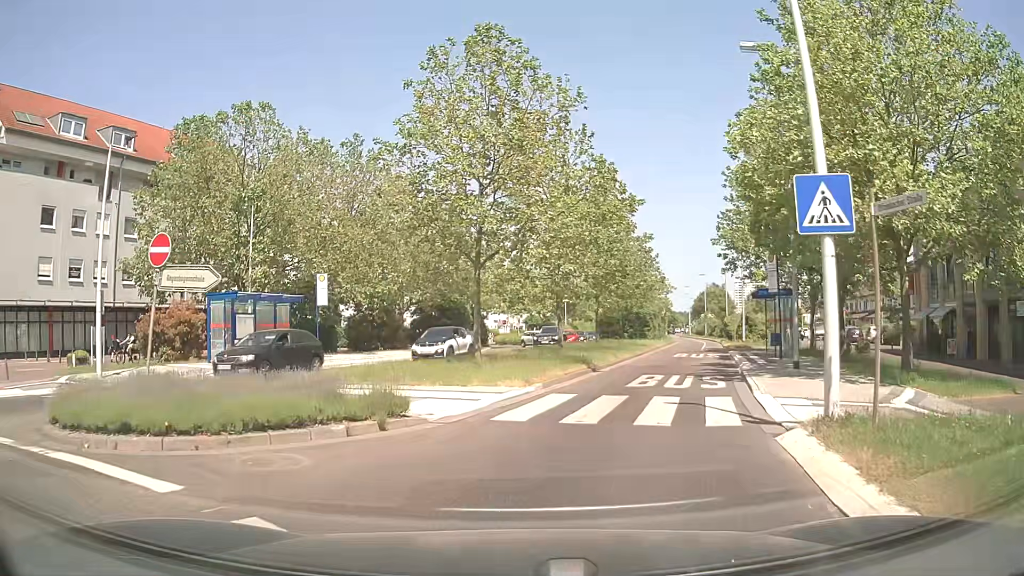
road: secondary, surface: asphalt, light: Day
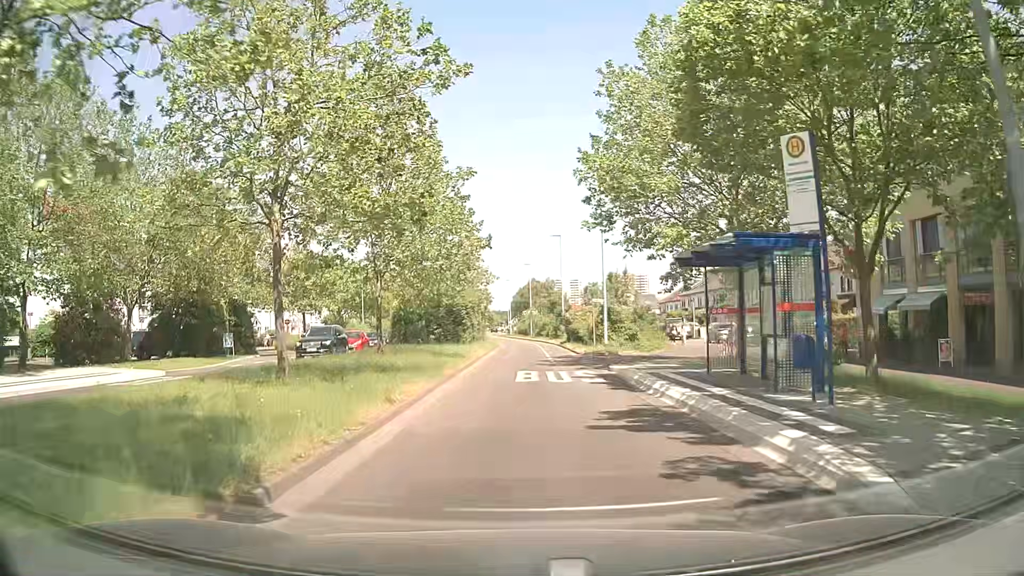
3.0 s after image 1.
(+2.5, +16.1) m; +16°
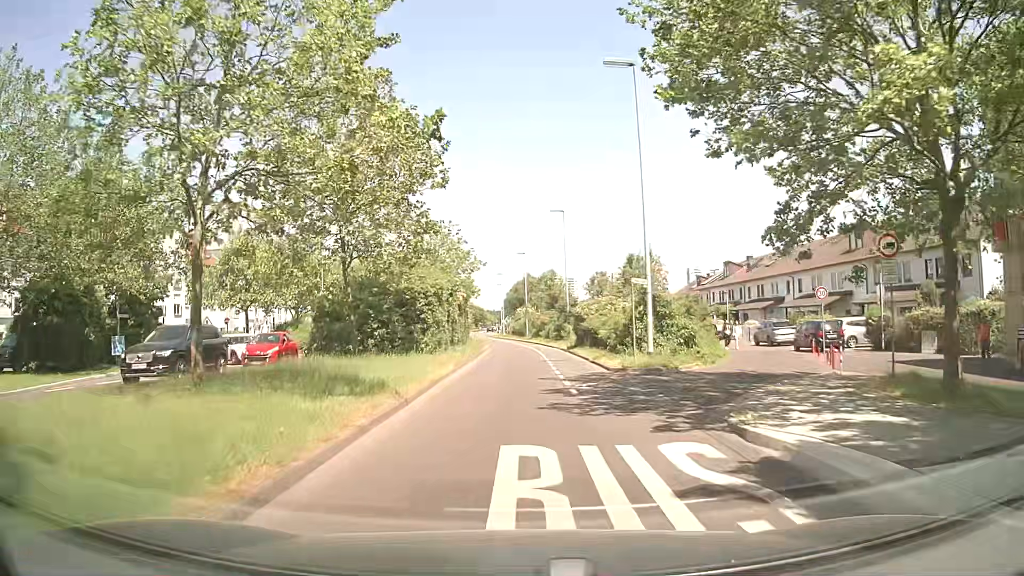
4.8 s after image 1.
(+0.1, +13.7) m; +1°
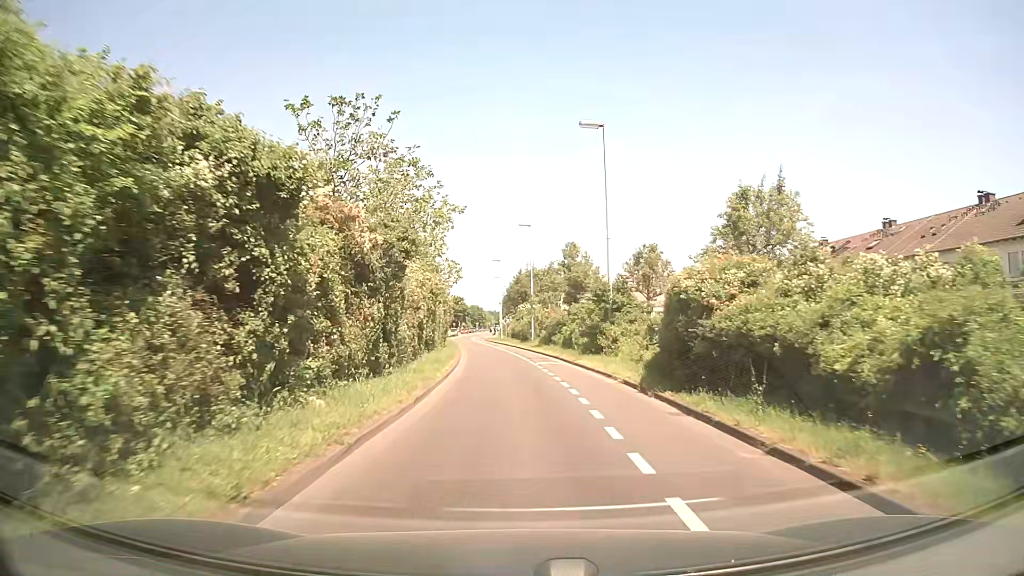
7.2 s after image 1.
(0.0, +23.2) m; 0°
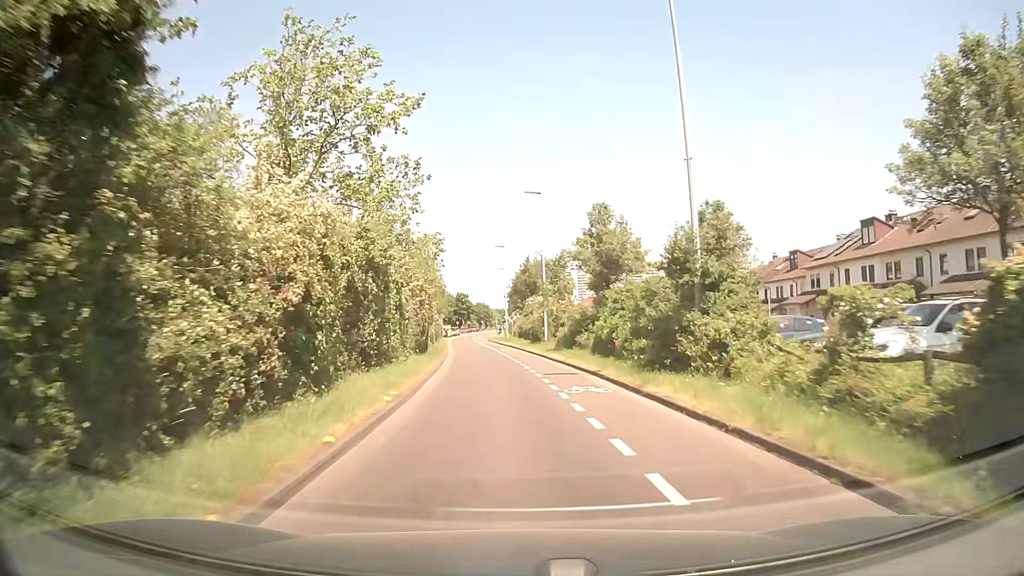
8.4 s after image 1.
(+0.1, +13.3) m; 0°
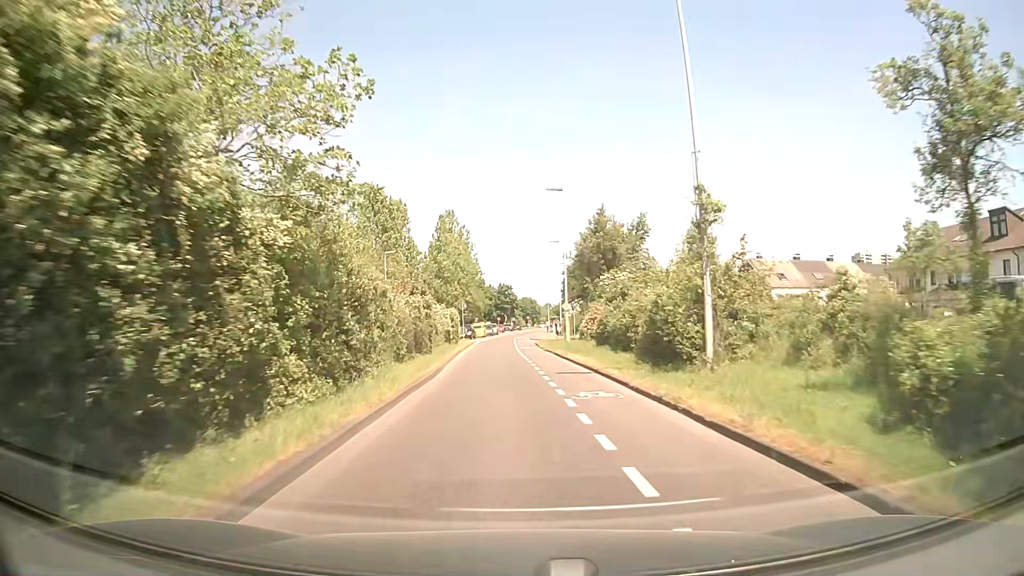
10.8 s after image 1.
(-1.3, +29.7) m; -4°
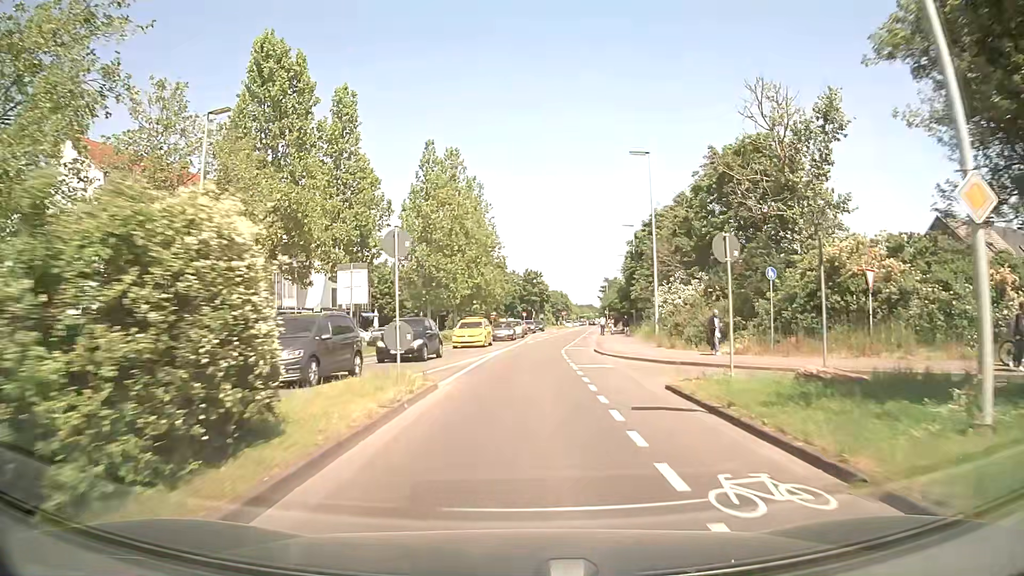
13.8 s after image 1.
(-1.1, +37.8) m; -2°
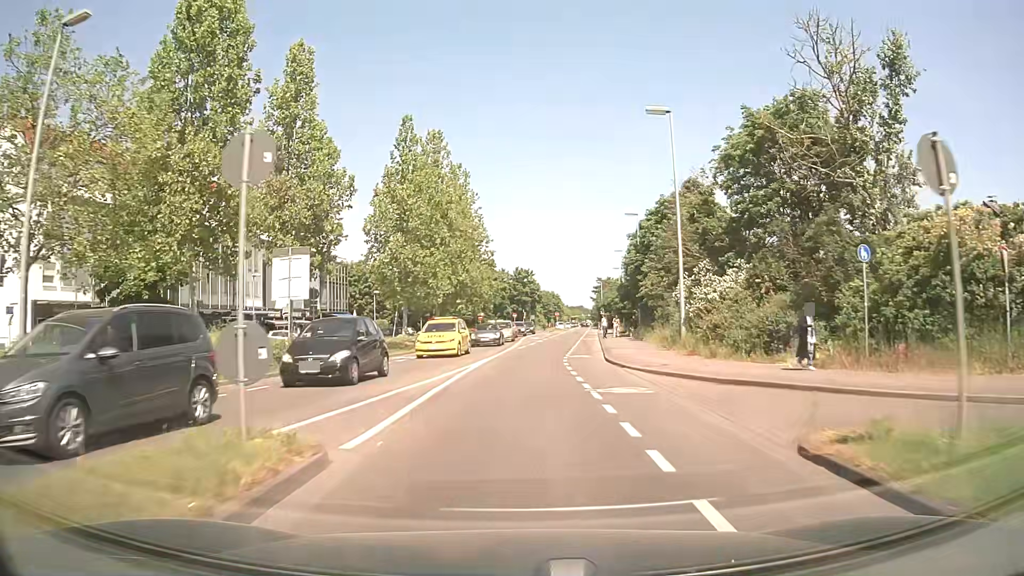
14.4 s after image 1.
(0.0, +7.5) m; 0°
(0, +10) (0, +20) (+1, +30) (+2, +40) (+3, +50) (+4, +60) (+5, +70) (+6, +80) (+7, +90) (+9, +100) m
